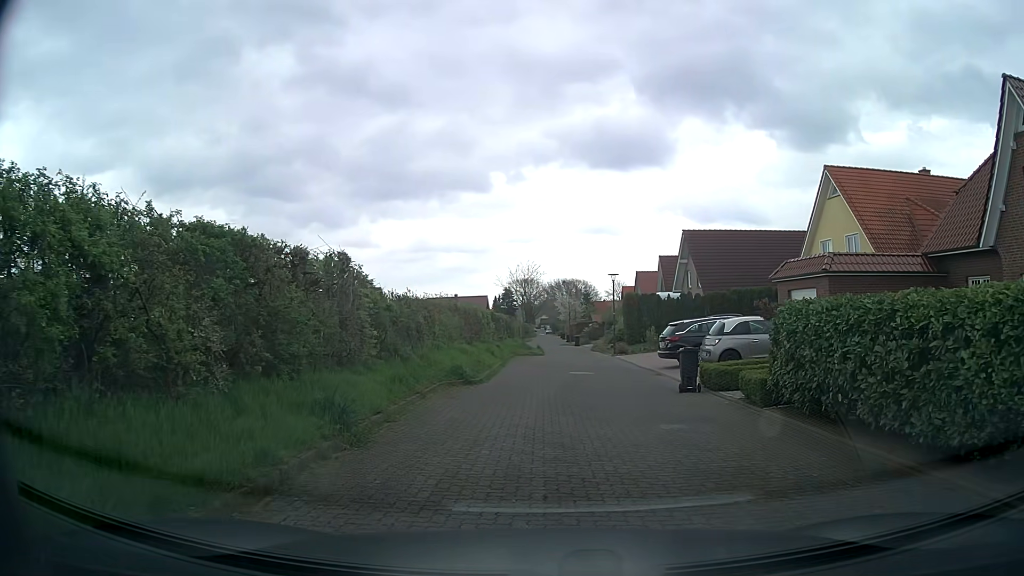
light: Day
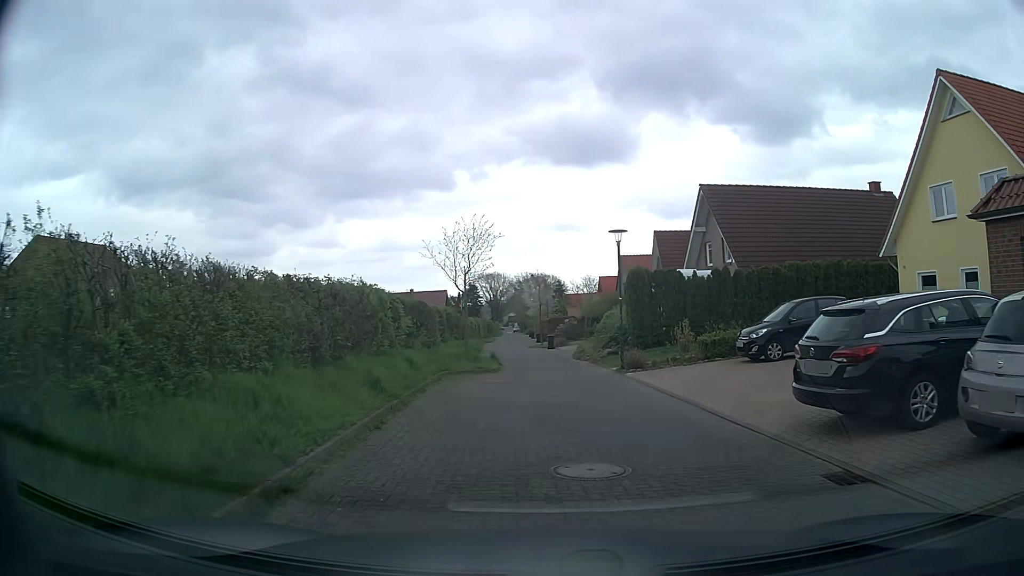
(+0.3, +14.8) m; +3°
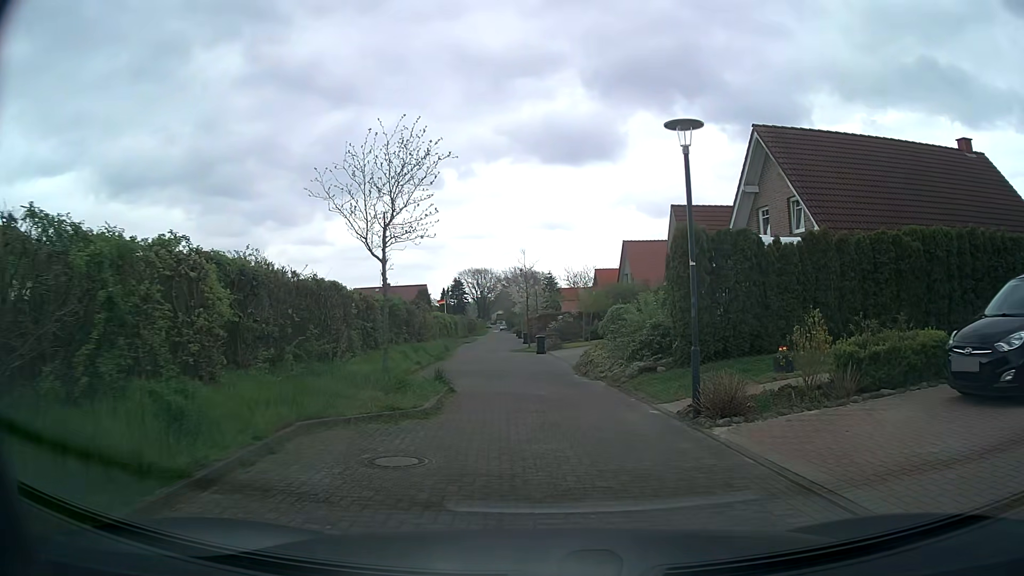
(0.0, +10.6) m; +1°
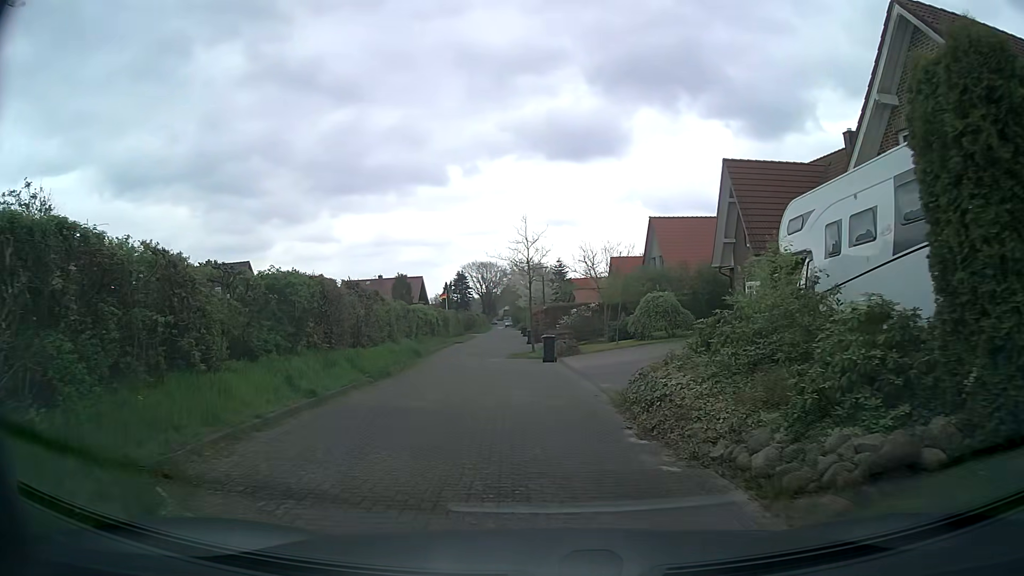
(0.0, +10.7) m; -1°
